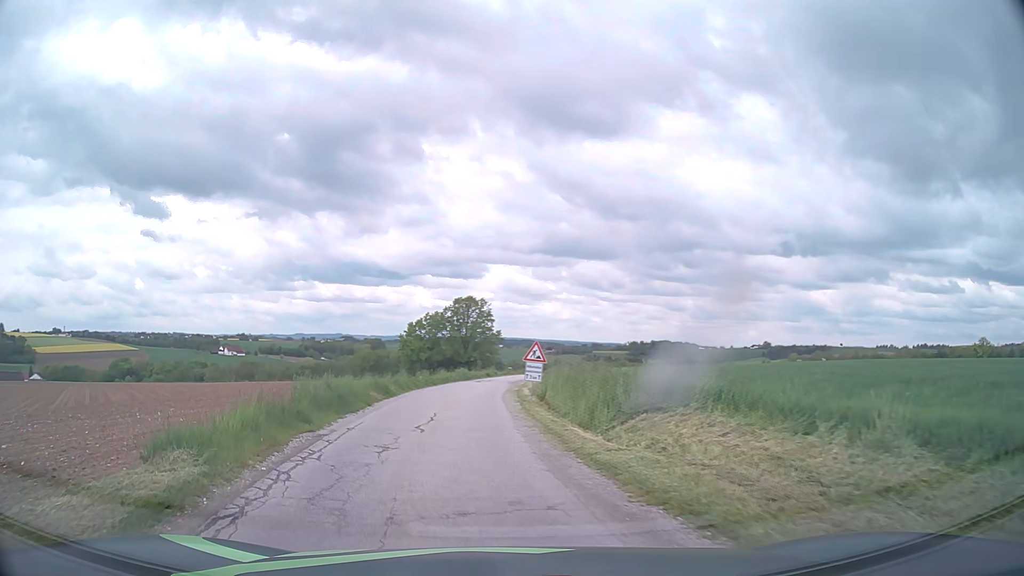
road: unclassified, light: Day
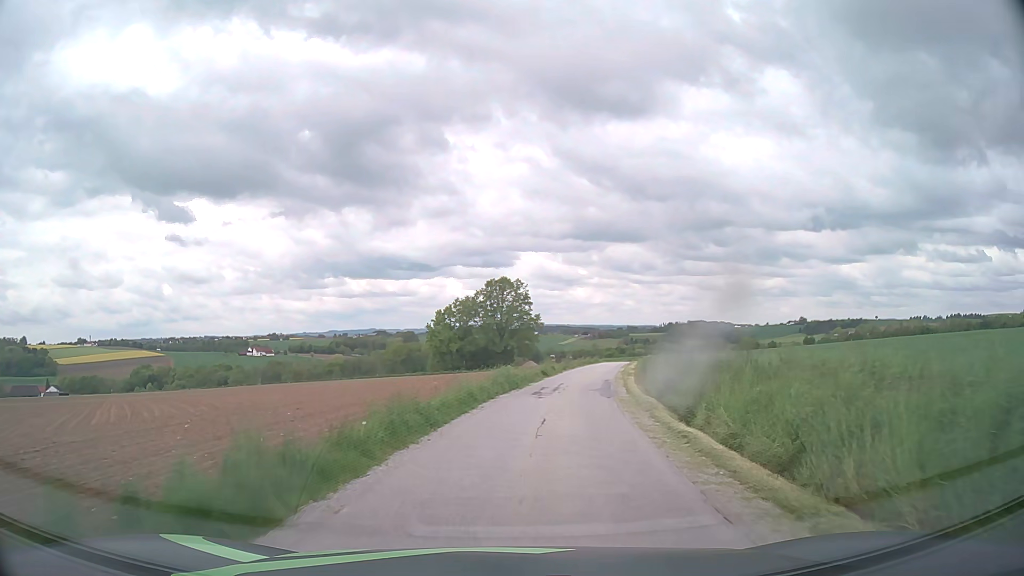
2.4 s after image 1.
(-1.3, +22.1) m; -2°
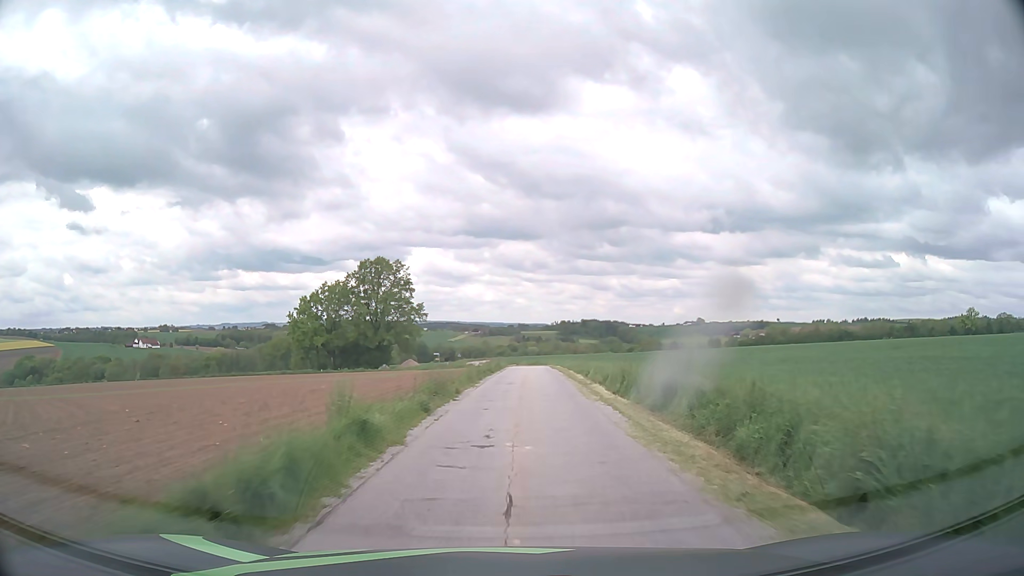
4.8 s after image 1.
(+2.9, +30.5) m; +9°
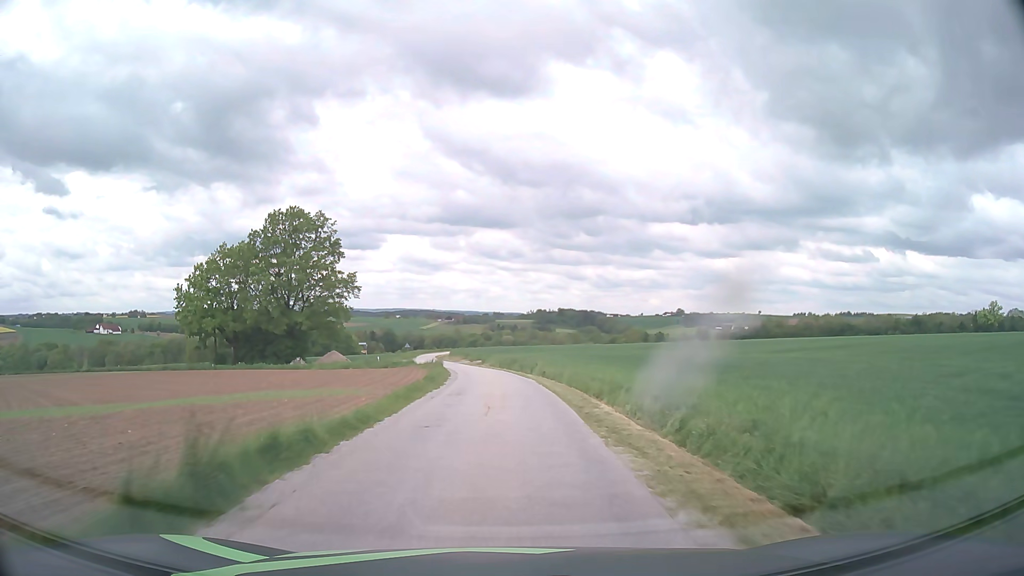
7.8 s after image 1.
(+1.8, +42.2) m; +2°
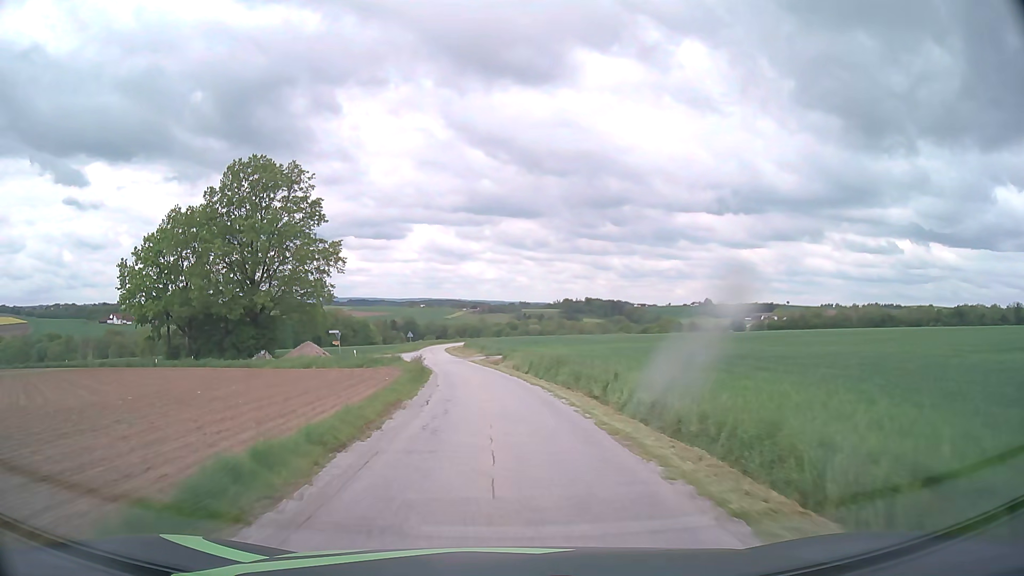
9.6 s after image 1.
(-0.4, +24.8) m; -2°
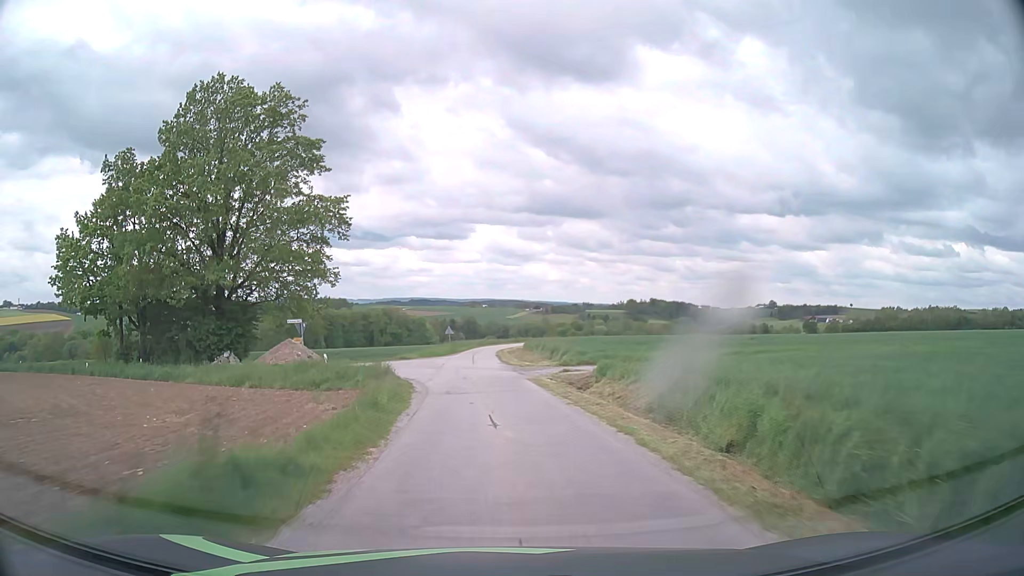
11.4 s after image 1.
(-1.1, +25.9) m; -5°
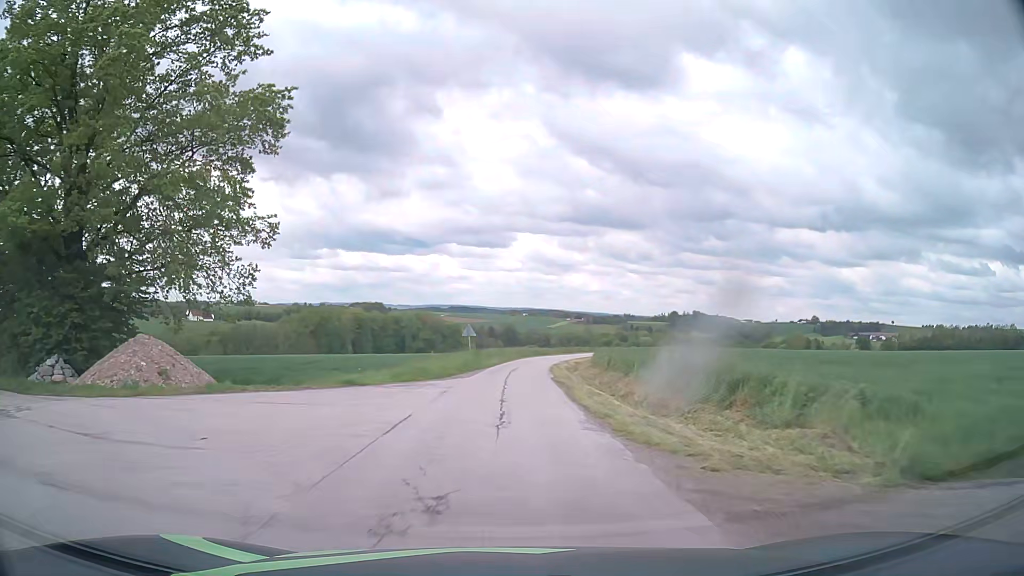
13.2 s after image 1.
(-1.1, +27.1) m; -4°
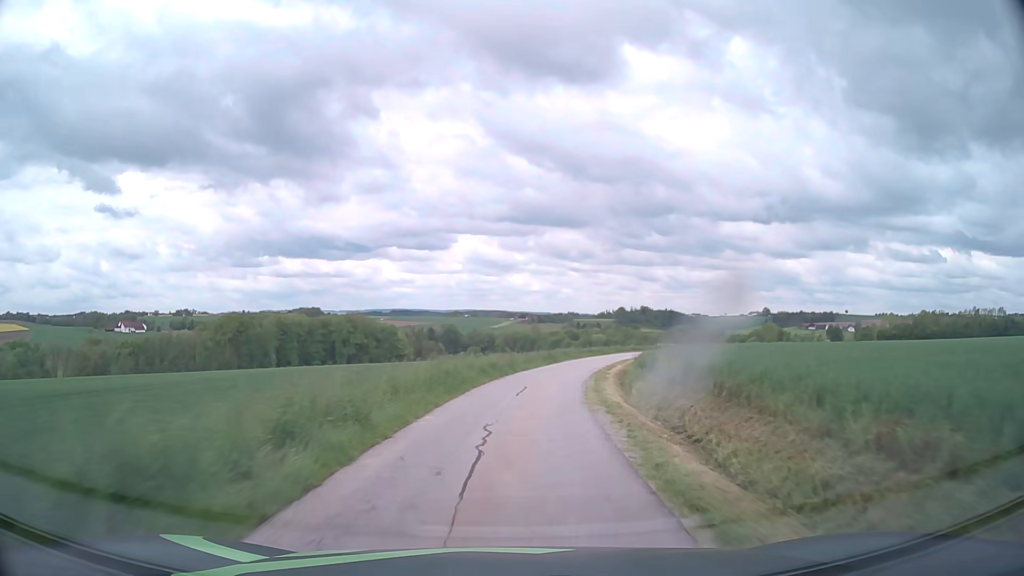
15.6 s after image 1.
(+1.2, +37.6) m; +5°
(0, +10) (+1, +20) (+2, +30) (+4, +40) (+7, +49) (+10, +59) (+14, +68) (+18, +77) (+23, +86) (+28, +95) m
